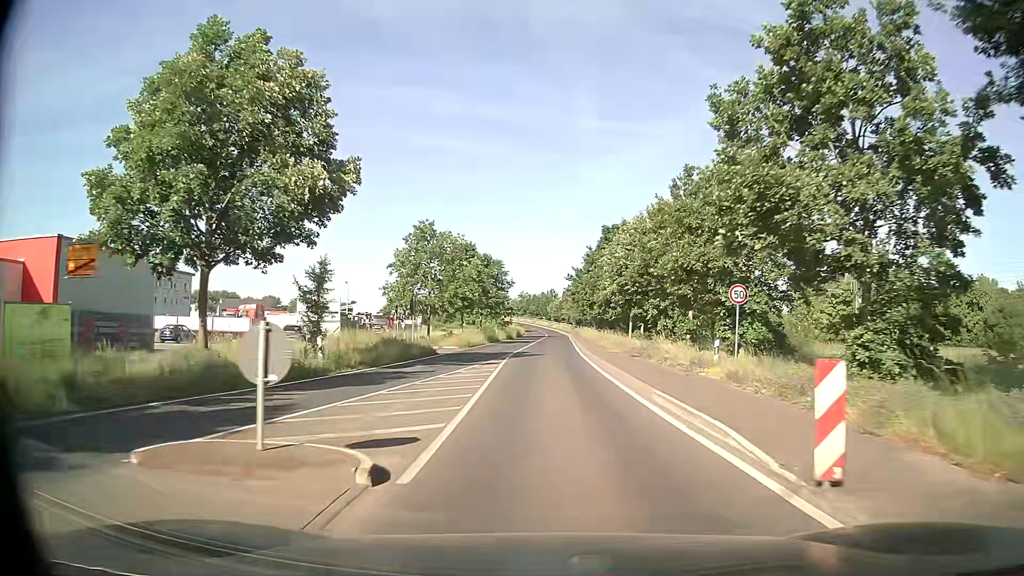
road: tertiary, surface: asphalt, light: Day
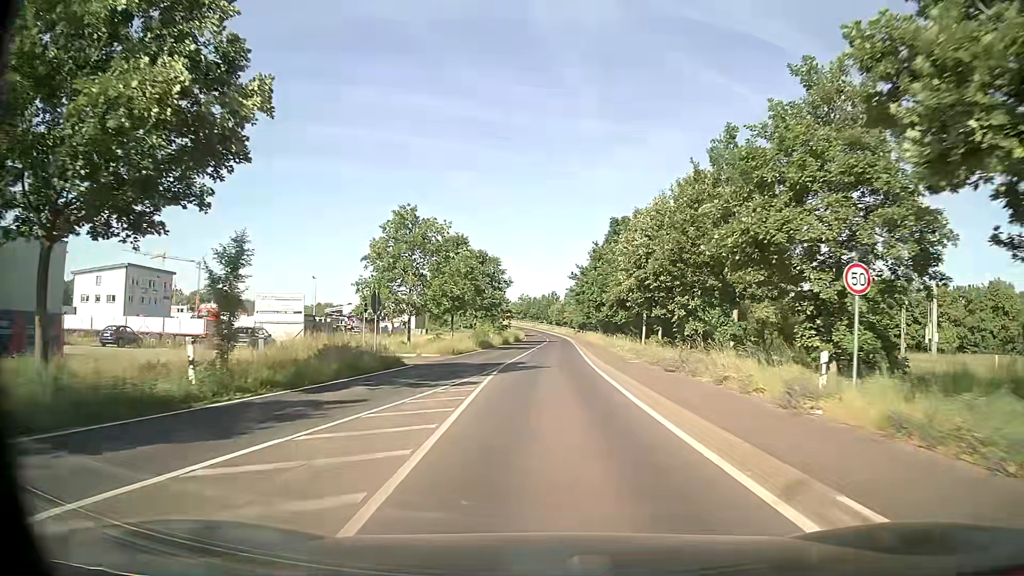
(+0.1, +8.1) m; 0°
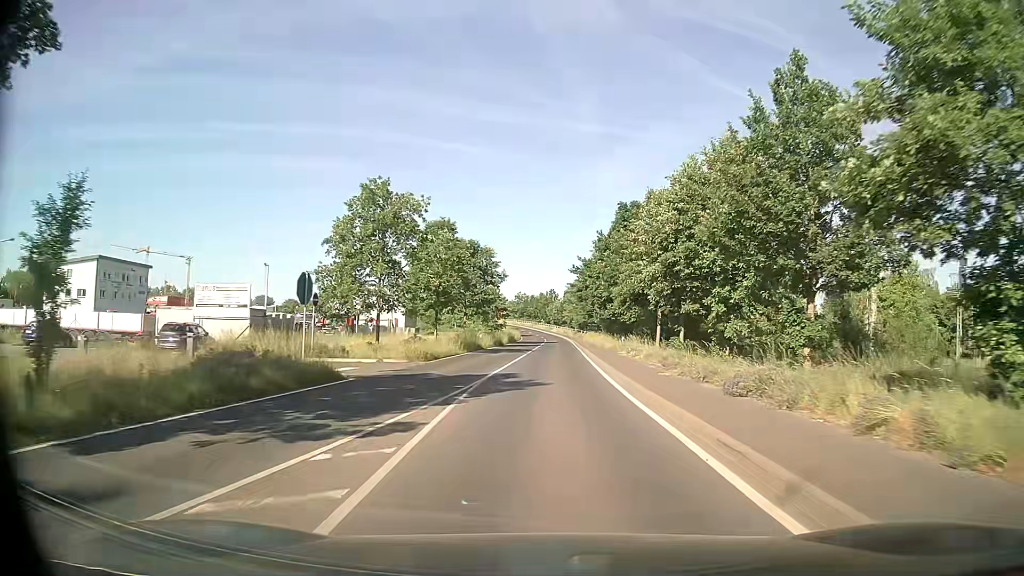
(0.0, +8.1) m; 0°
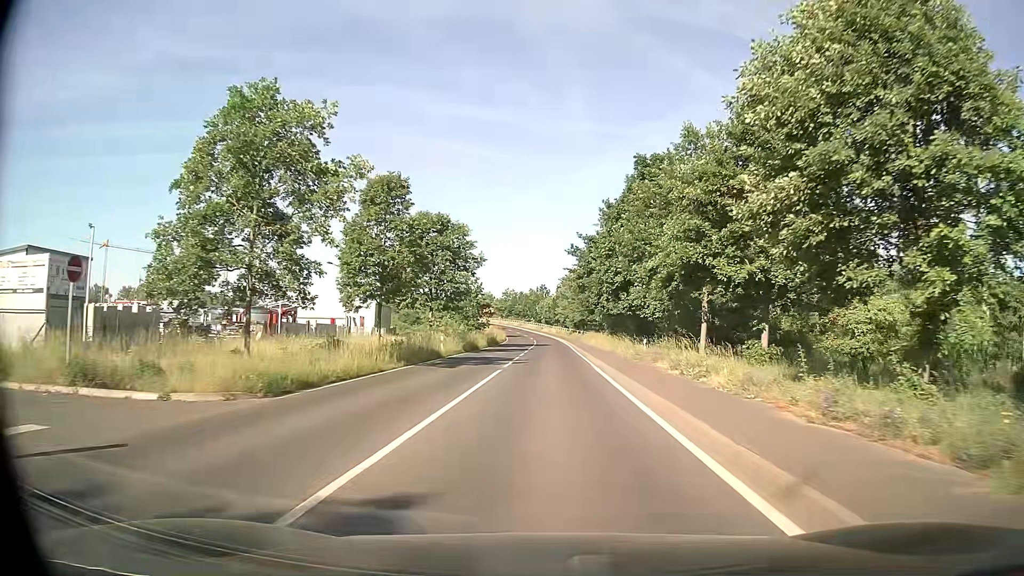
(0.0, +16.1) m; +1°
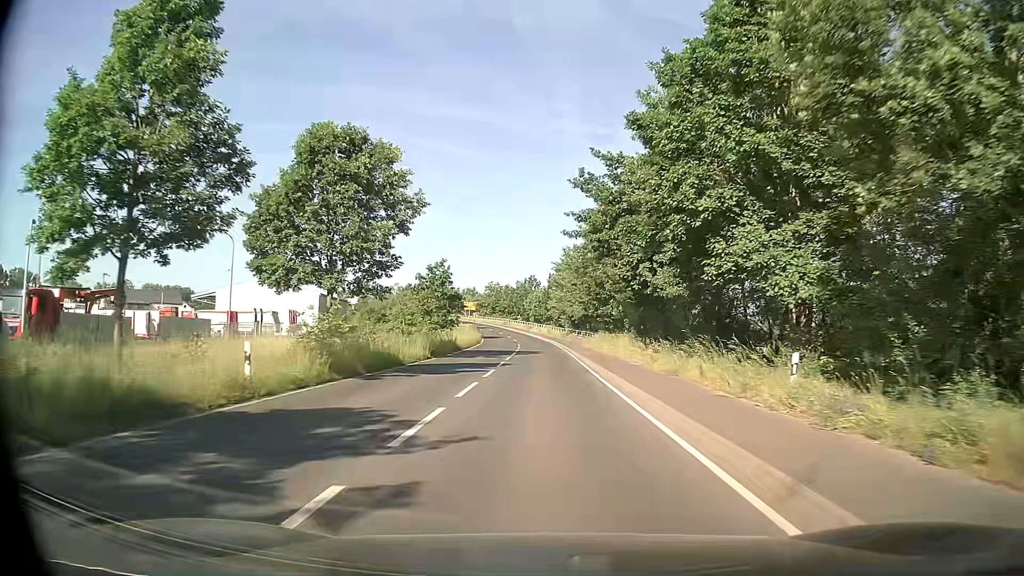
(+0.2, +24.1) m; +1°
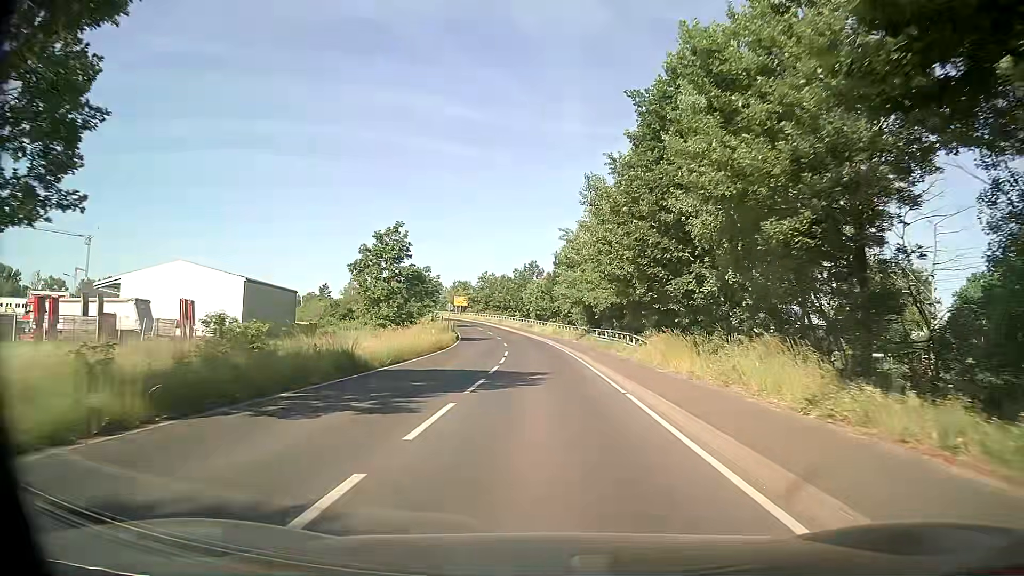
(0.0, +24.1) m; 0°
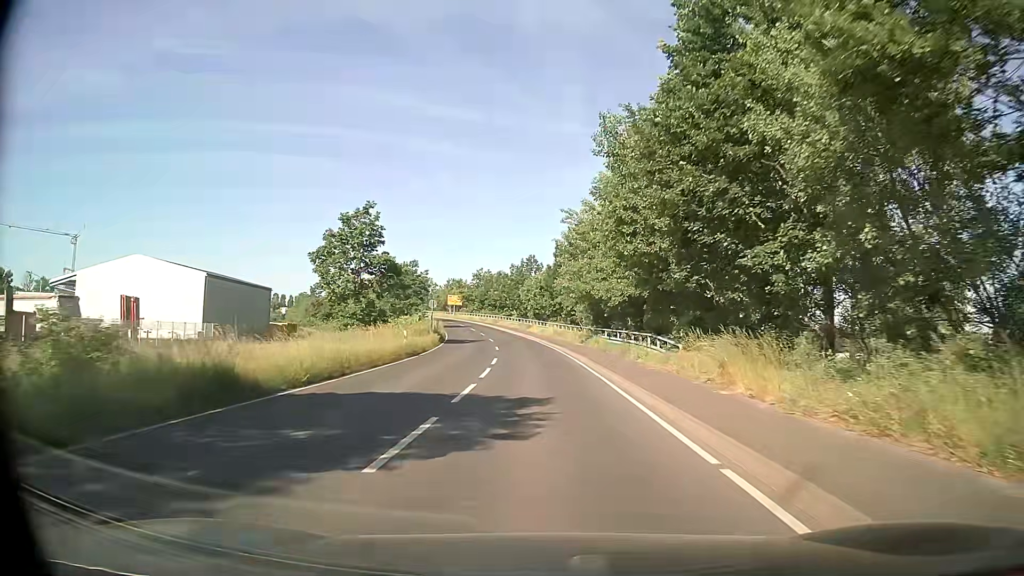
(0.0, +8.1) m; +1°
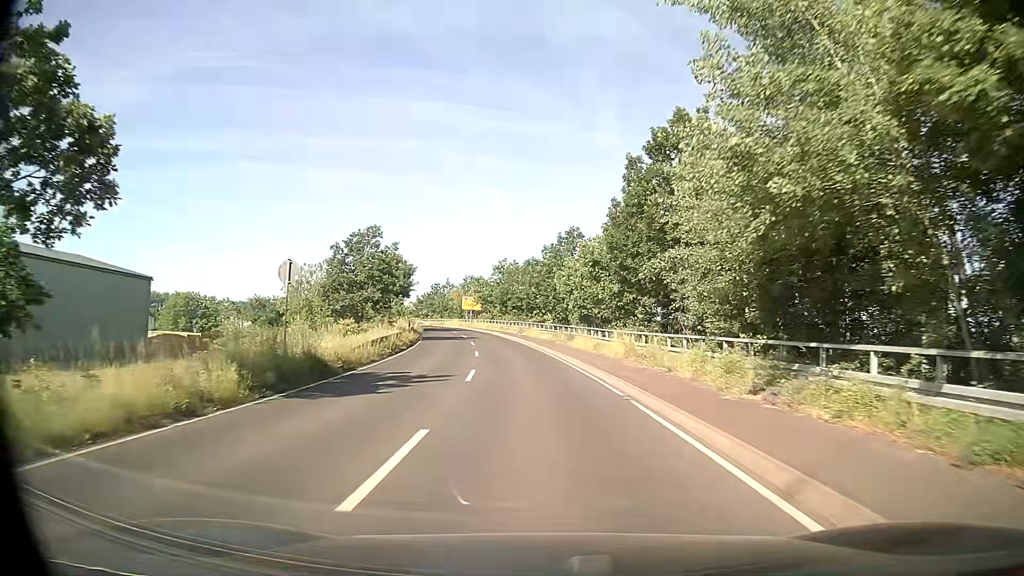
(-0.8, +32.3) m; -4°
(0, +10) (-1, +20) (-1, +30) (-2, +40) (-4, +50) (-6, +60) (-8, +69) (-10, +79) (-13, +89) (-16, +98) m
